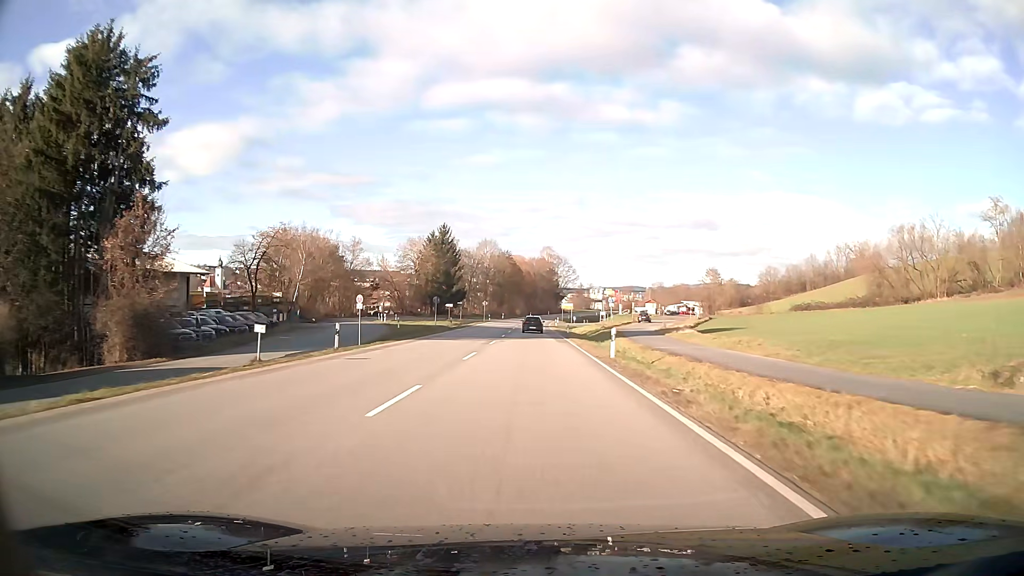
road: primary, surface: asphalt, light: Day
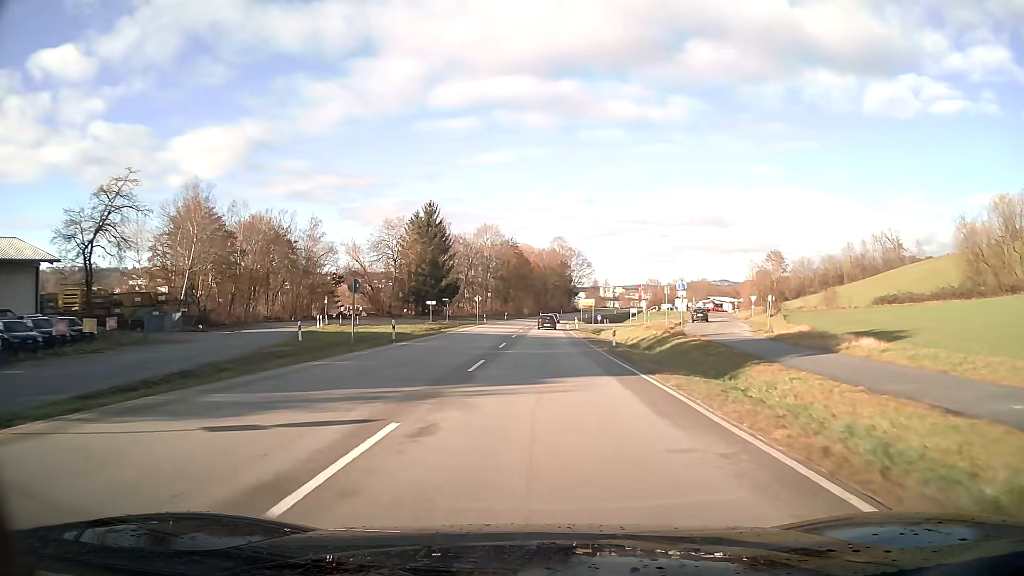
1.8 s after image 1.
(-0.2, +28.0) m; -1°
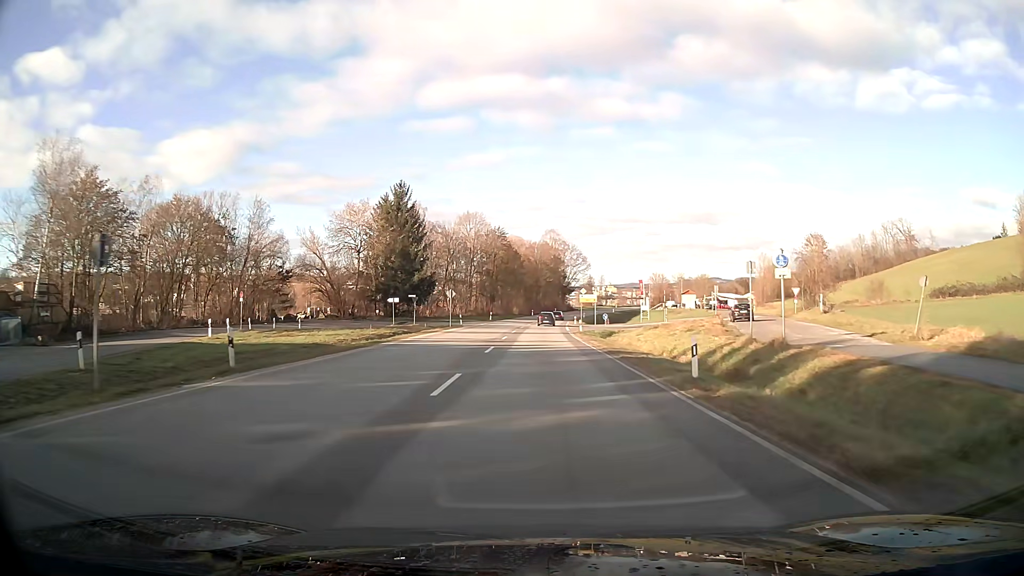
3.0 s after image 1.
(+0.1, +17.0) m; +1°
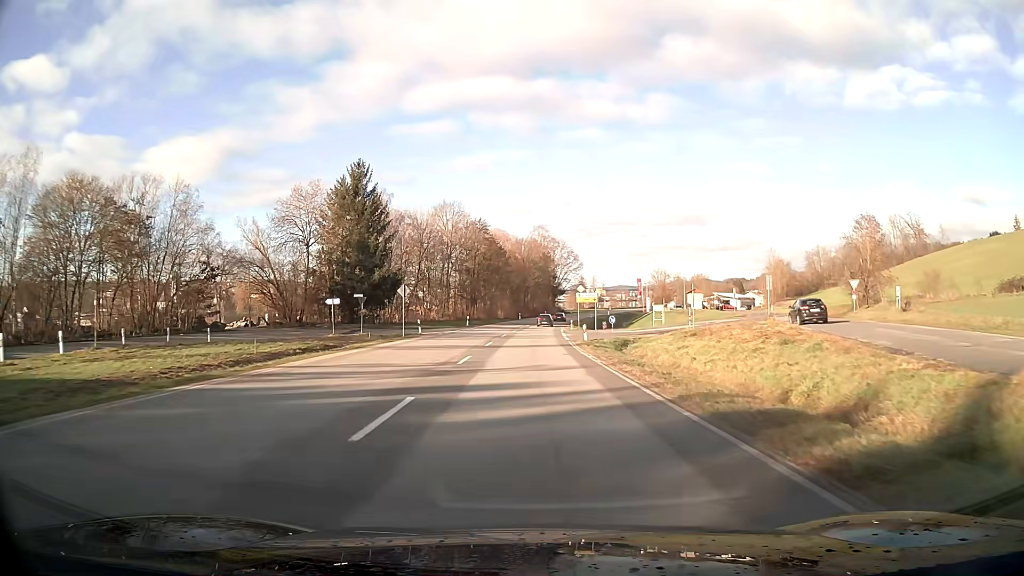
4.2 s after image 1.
(+0.1, +15.9) m; +1°
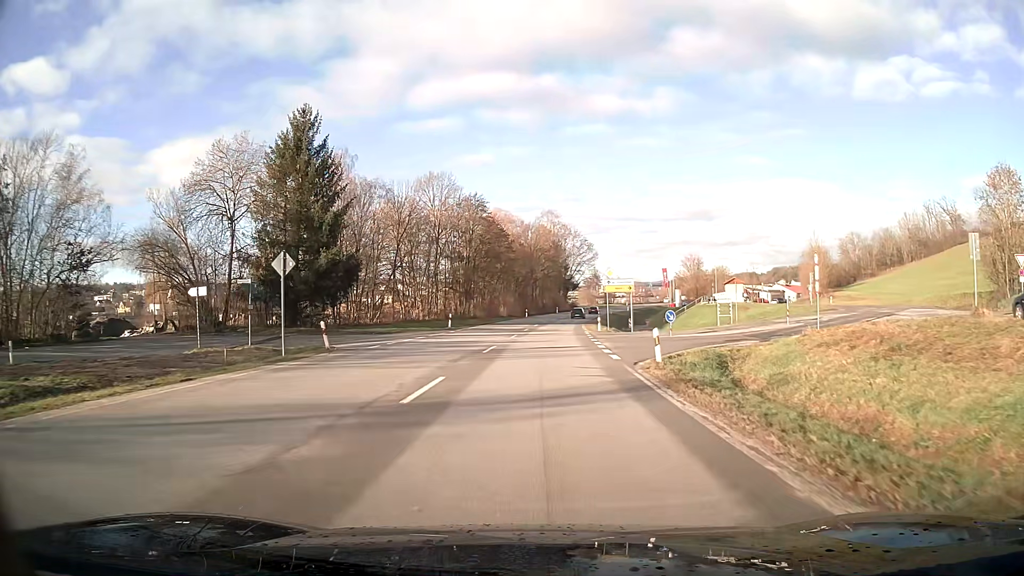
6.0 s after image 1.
(-0.1, +20.7) m; -1°
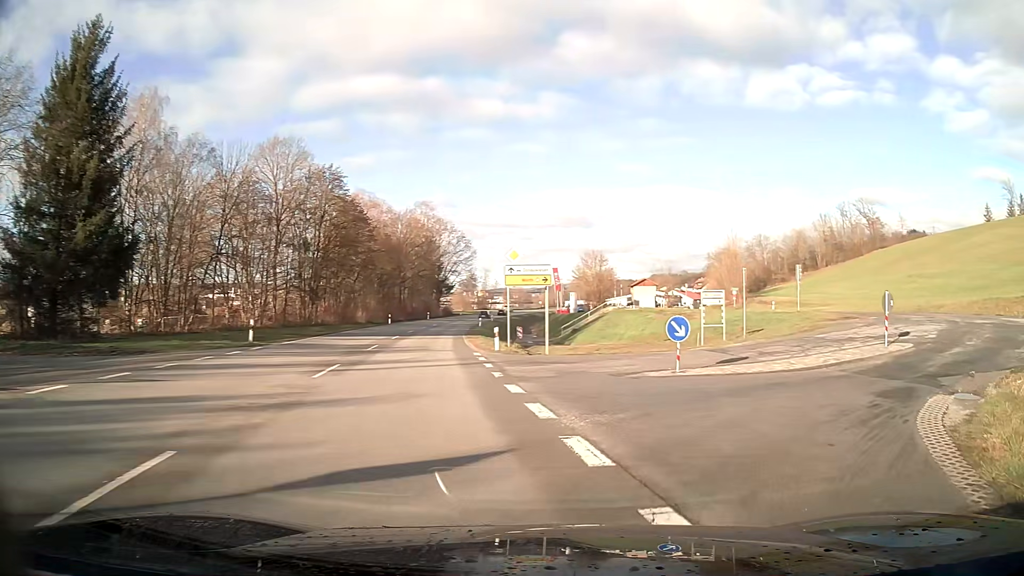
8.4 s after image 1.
(+1.1, +19.0) m; +17°
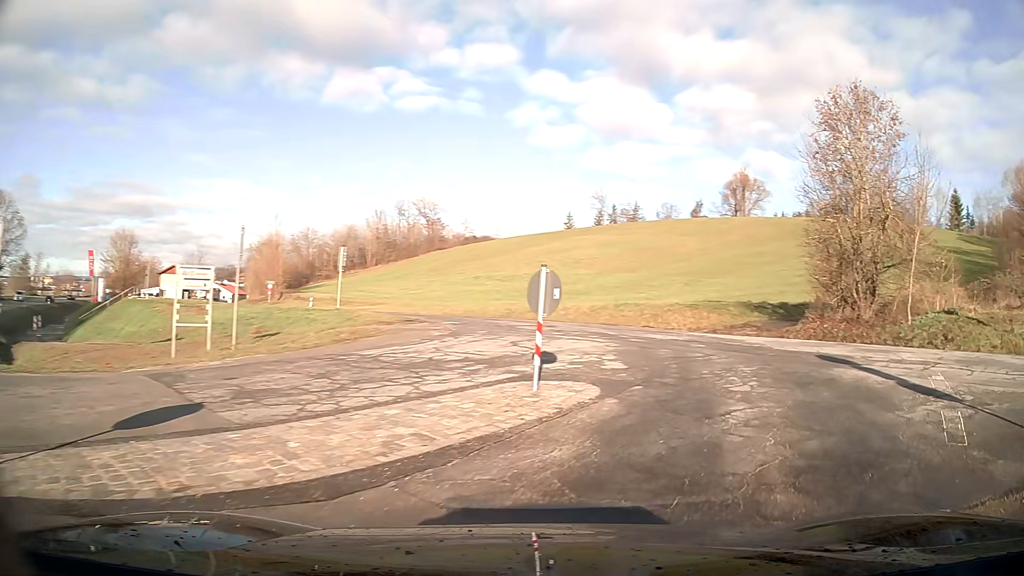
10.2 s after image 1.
(+3.5, +10.4) m; +38°
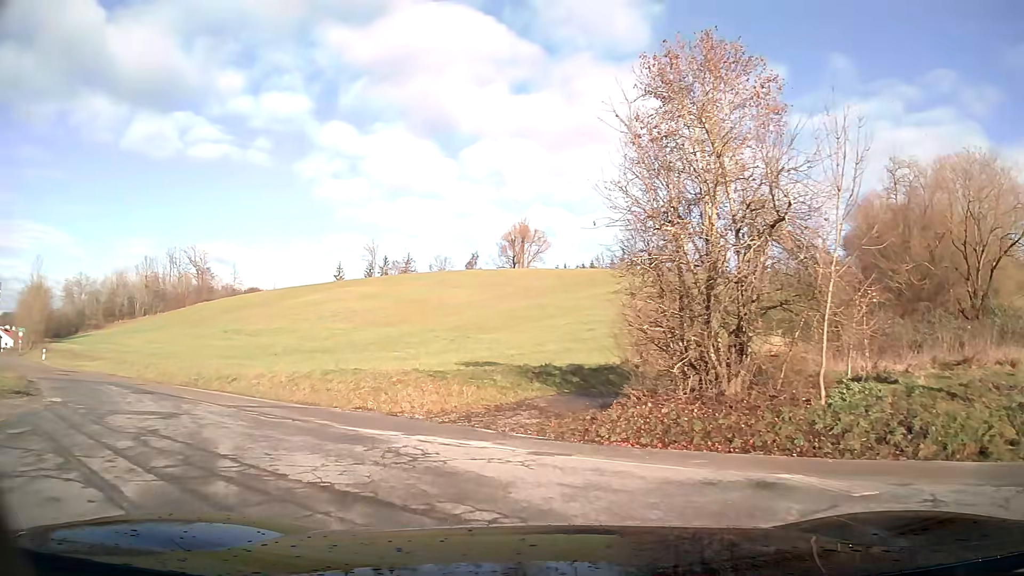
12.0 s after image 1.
(+1.8, +9.7) m; +10°
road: tertiary
(-3, +10) (-9, +17) (-16, +24) (-24, +31) (-31, +37) (-39, +43) (-47, +50) (-54, +56) (-62, +63) (-69, +69) m
